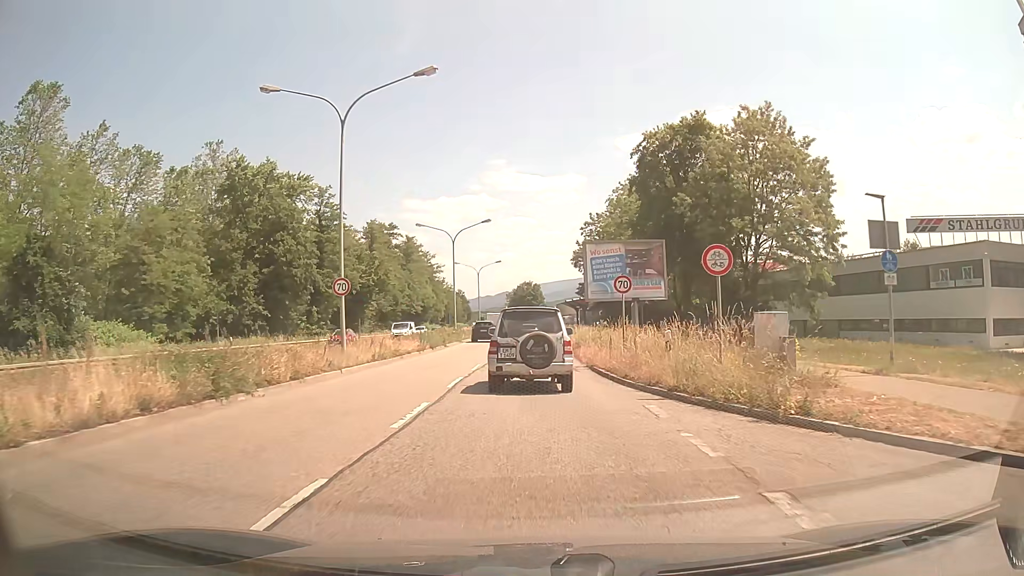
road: primary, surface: asphalt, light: Day
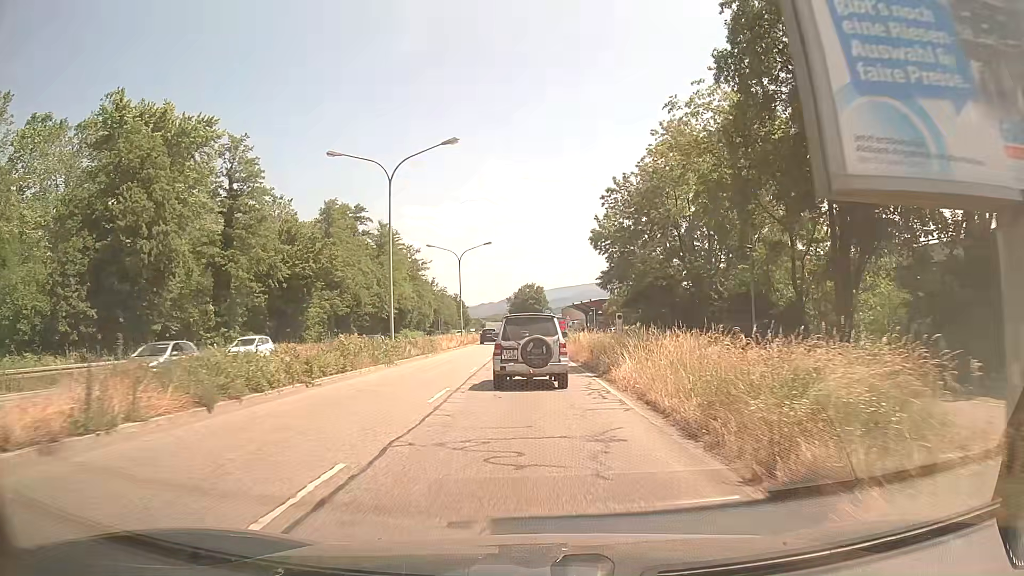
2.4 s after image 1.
(-0.1, +26.3) m; 0°
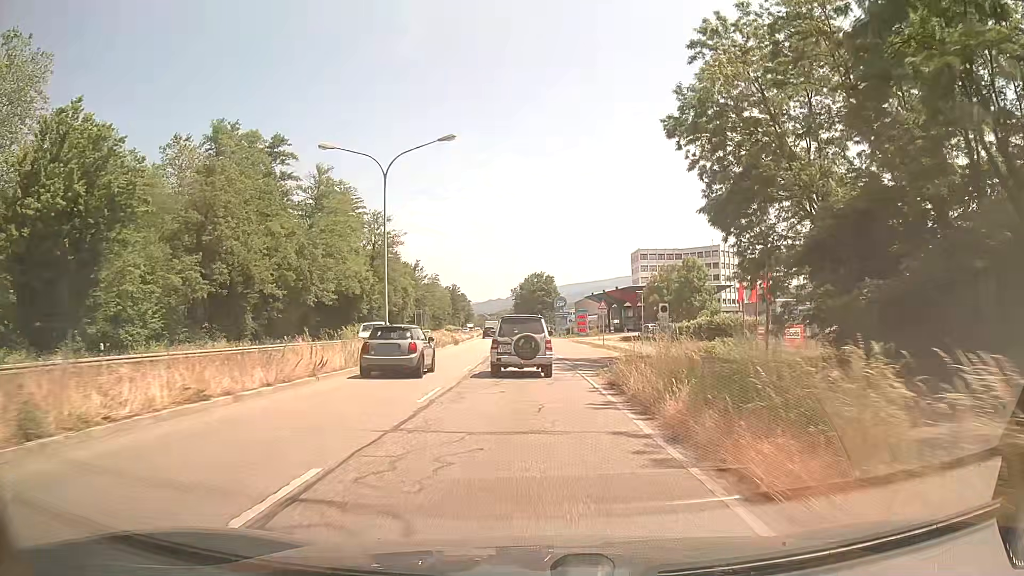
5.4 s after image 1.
(-0.3, +36.8) m; -1°
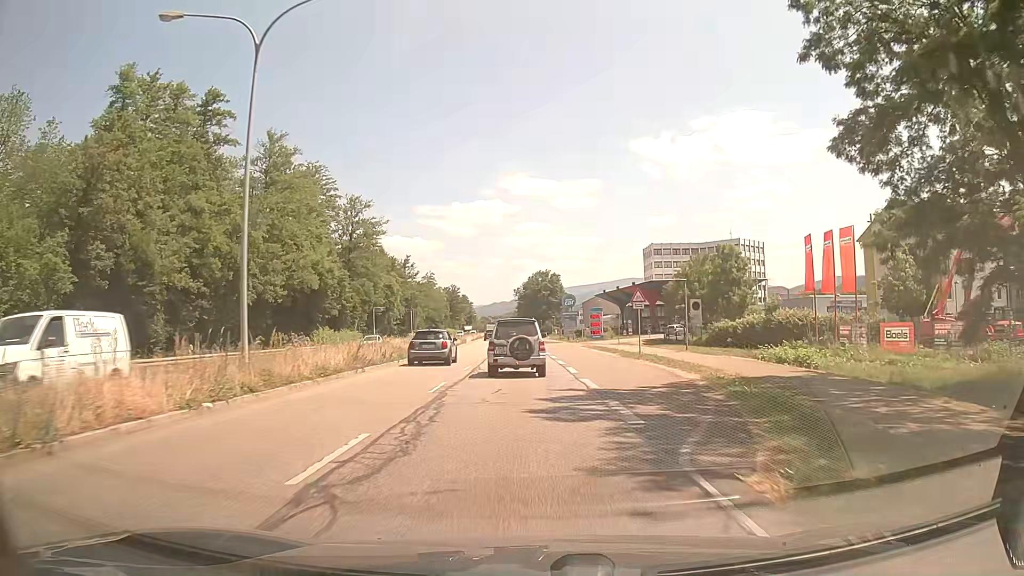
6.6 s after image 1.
(0.0, +15.7) m; 0°
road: primary_link
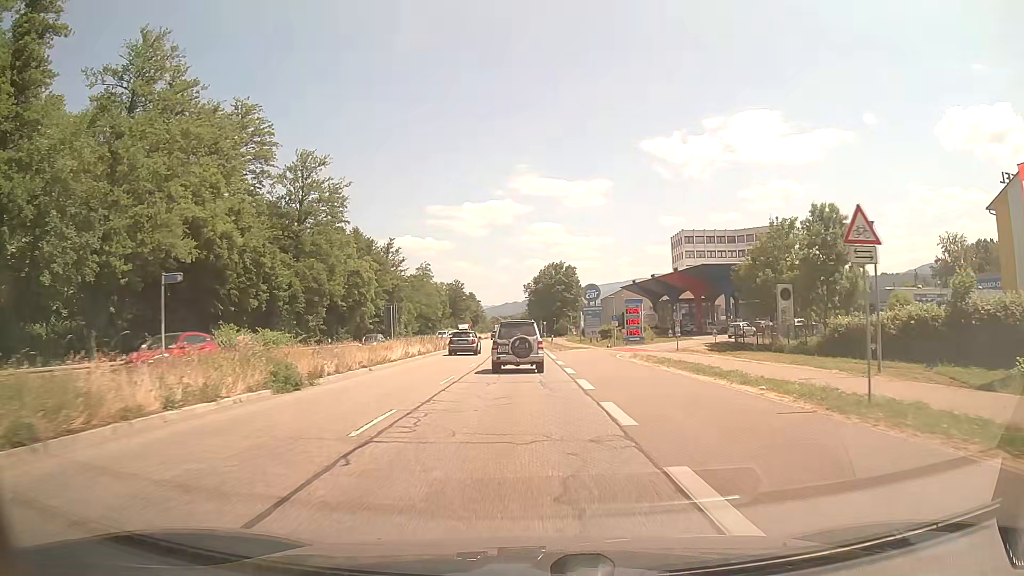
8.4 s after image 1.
(-0.2, +24.3) m; -1°
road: primary
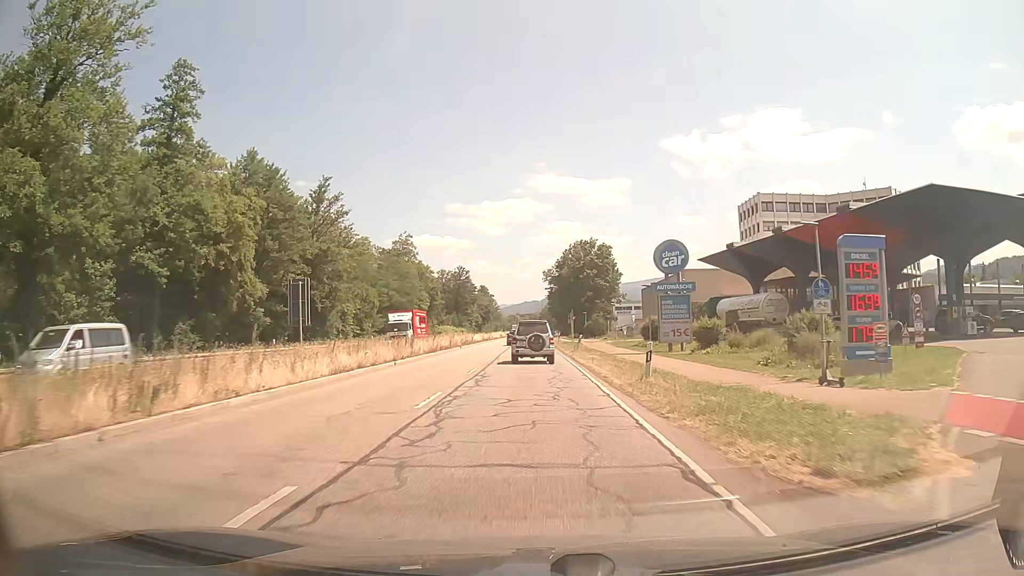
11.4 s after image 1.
(-0.6, +42.2) m; -2°
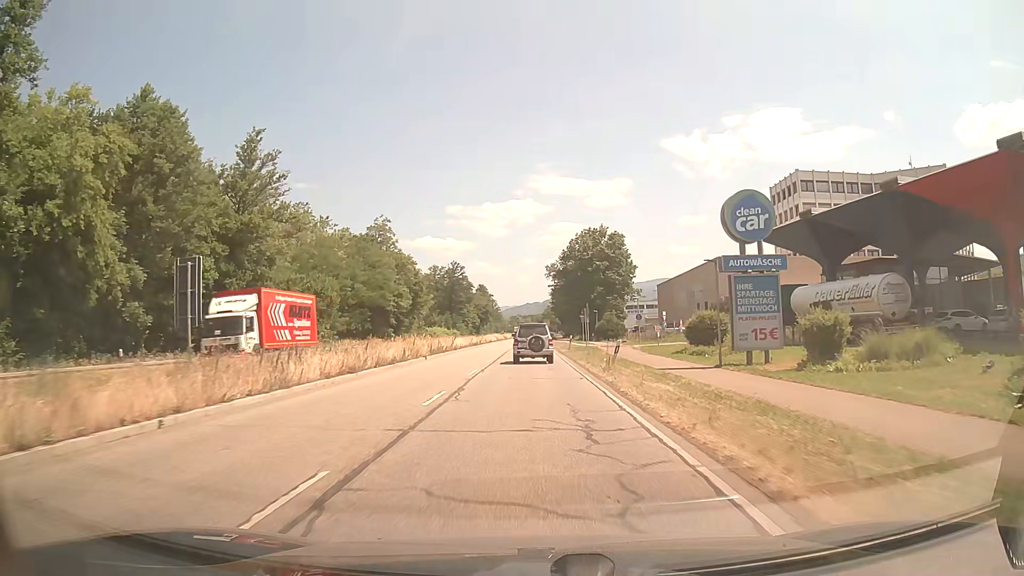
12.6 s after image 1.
(0.0, +17.3) m; 0°
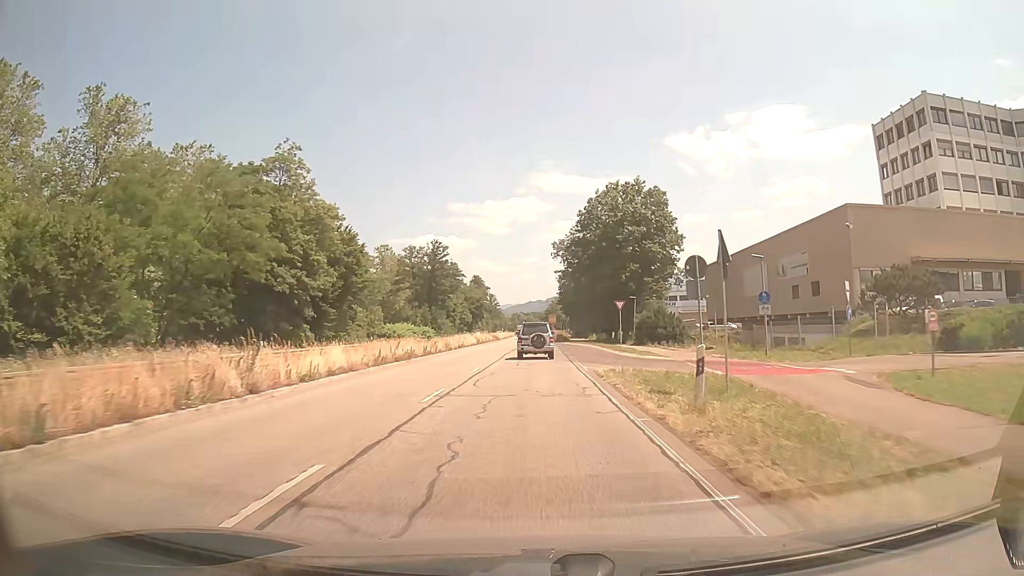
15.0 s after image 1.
(0.0, +36.0) m; 0°
(0, +10) (0, +20) (0, +30) (0, +40) (0, +50) (0, +60) (0, +70) (0, +80) (+1, +90) (+1, +100) m
